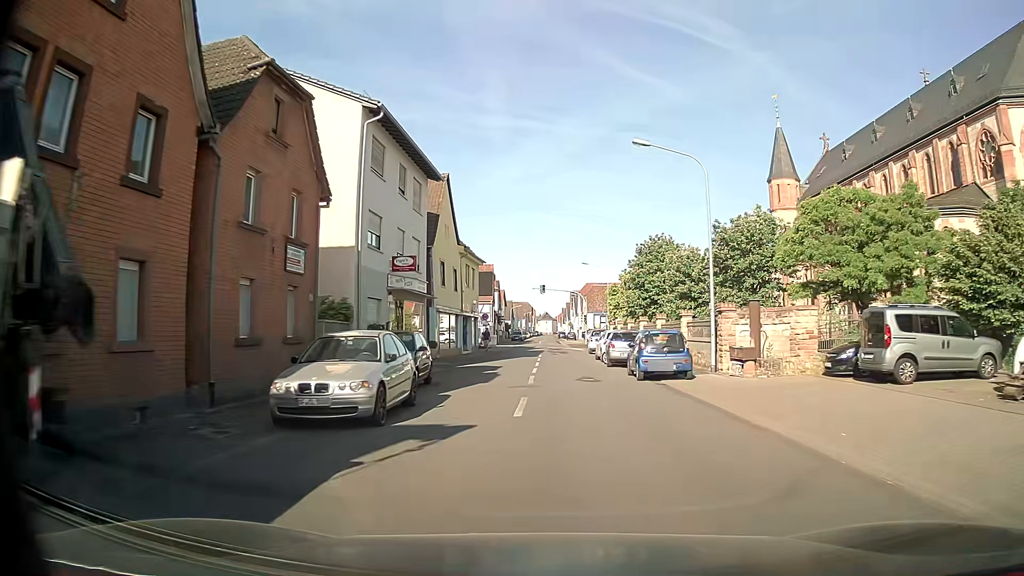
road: tertiary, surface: asphalt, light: Day
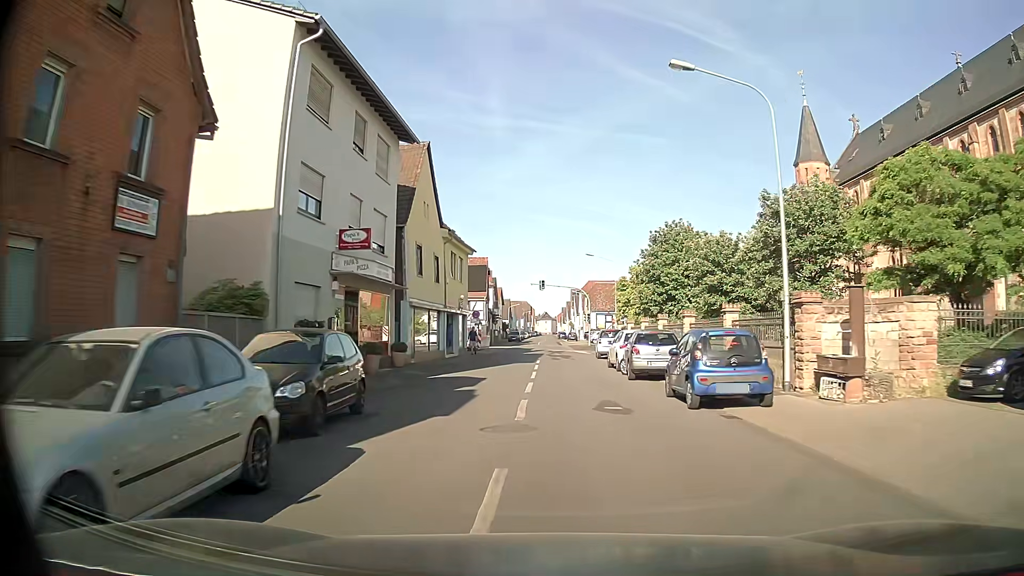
(0.0, +7.1) m; 0°
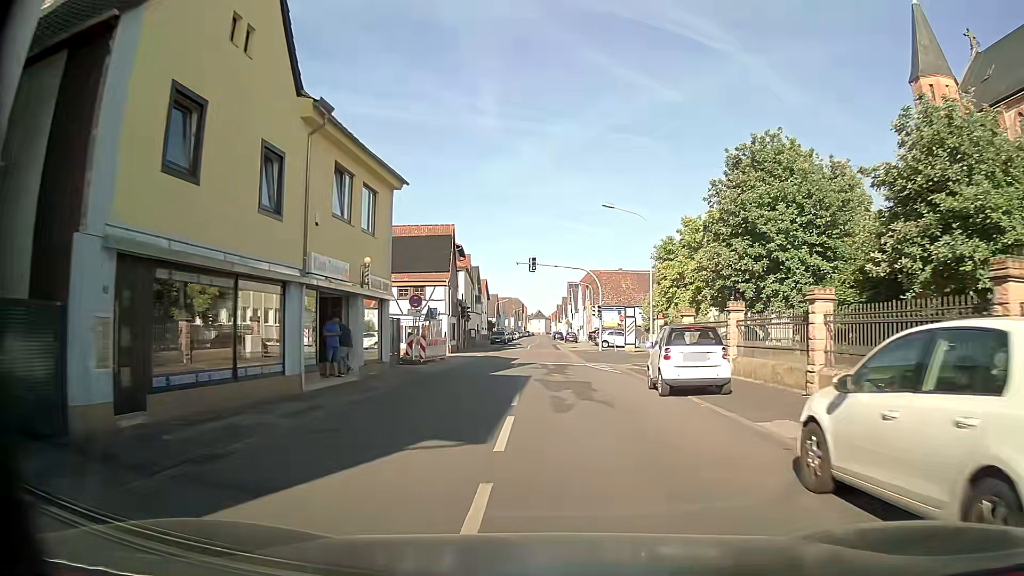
(+0.1, +21.2) m; 0°
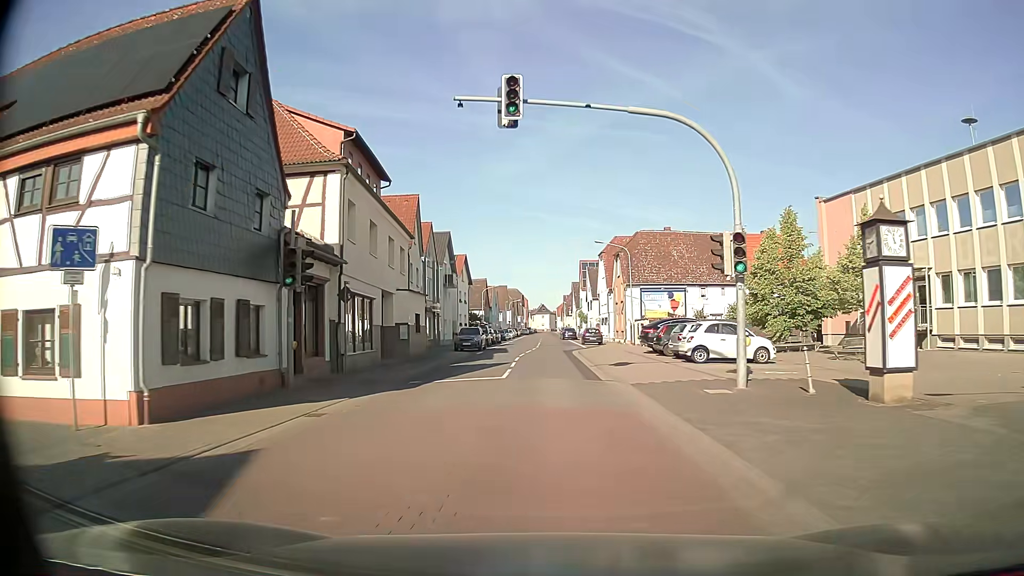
(0.0, +34.9) m; -1°
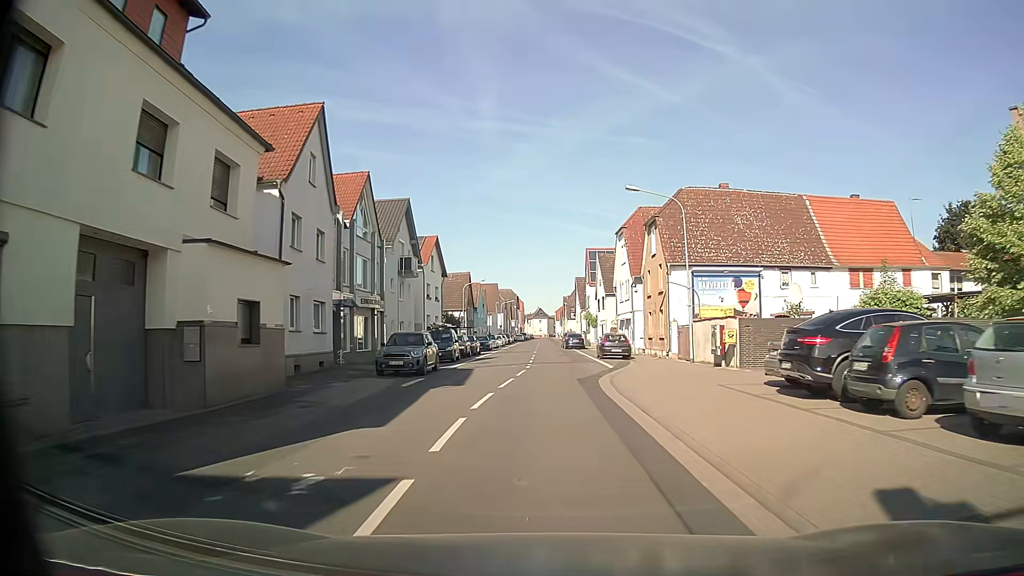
(+0.2, +20.5) m; +1°
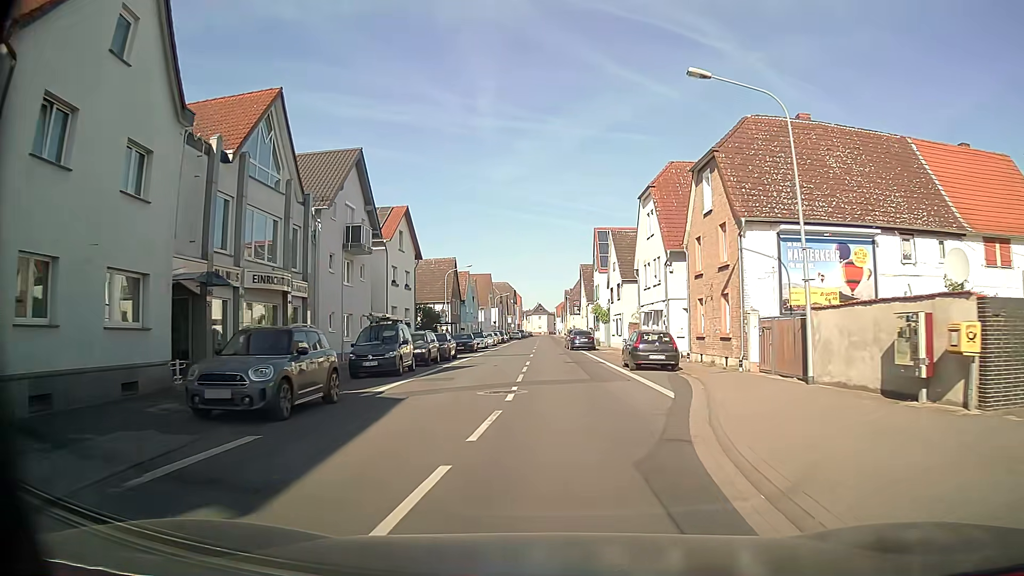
(-0.1, +13.5) m; -1°
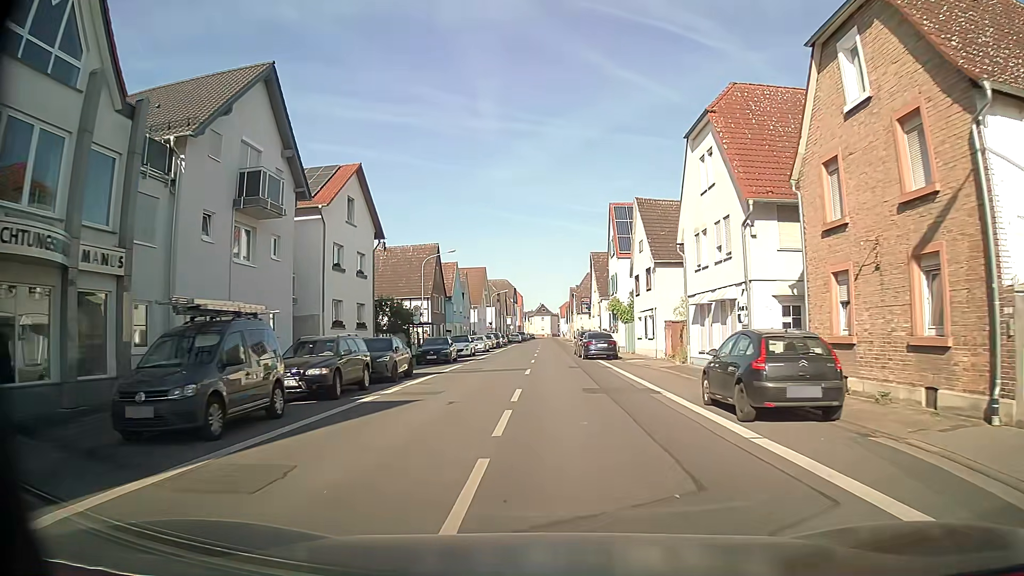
(+0.1, +13.4) m; 0°
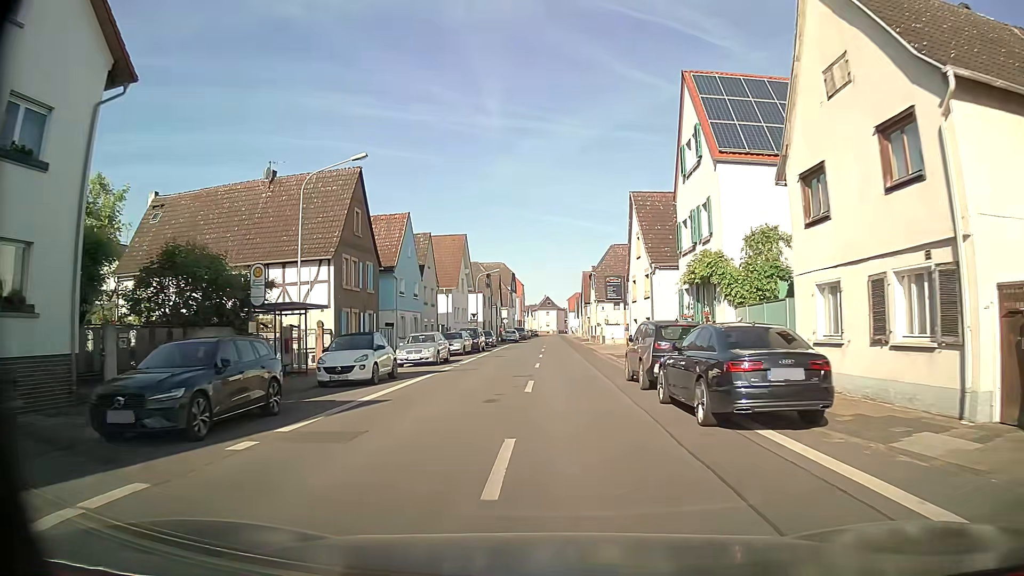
(-0.1, +26.8) m; 0°
(0, +10) (0, +20) (0, +30) (0, +40) (0, +50) (0, +60) (0, +70) (0, +80) (+1, +90) (+1, +100) m
